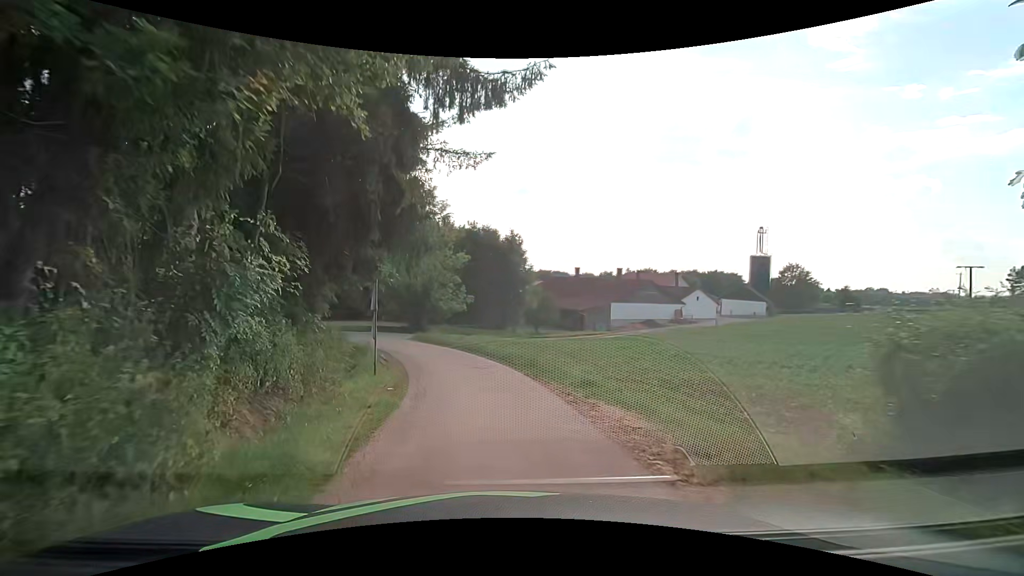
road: unclassified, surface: asphalt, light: Day
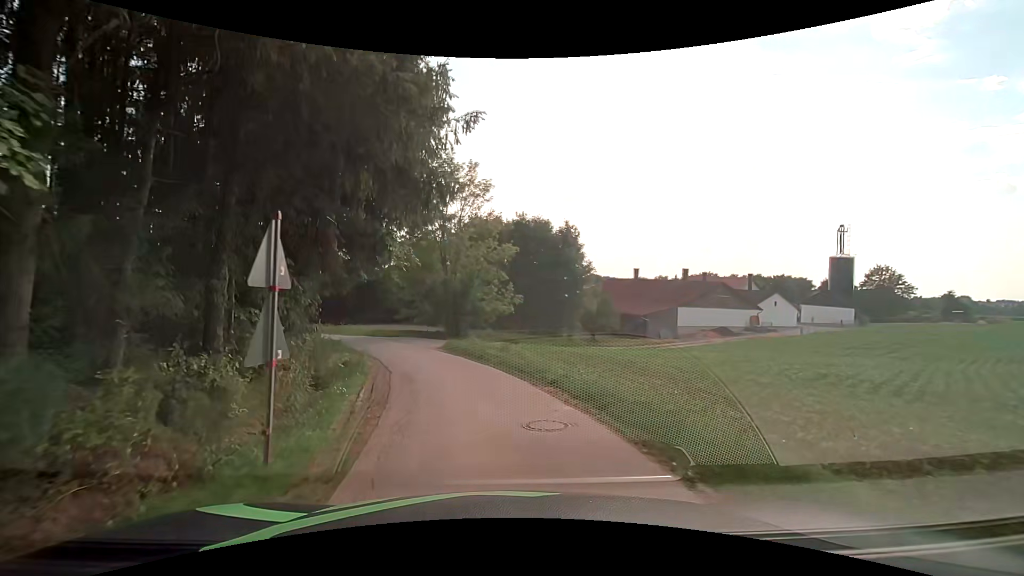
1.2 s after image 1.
(-0.3, +8.7) m; -6°
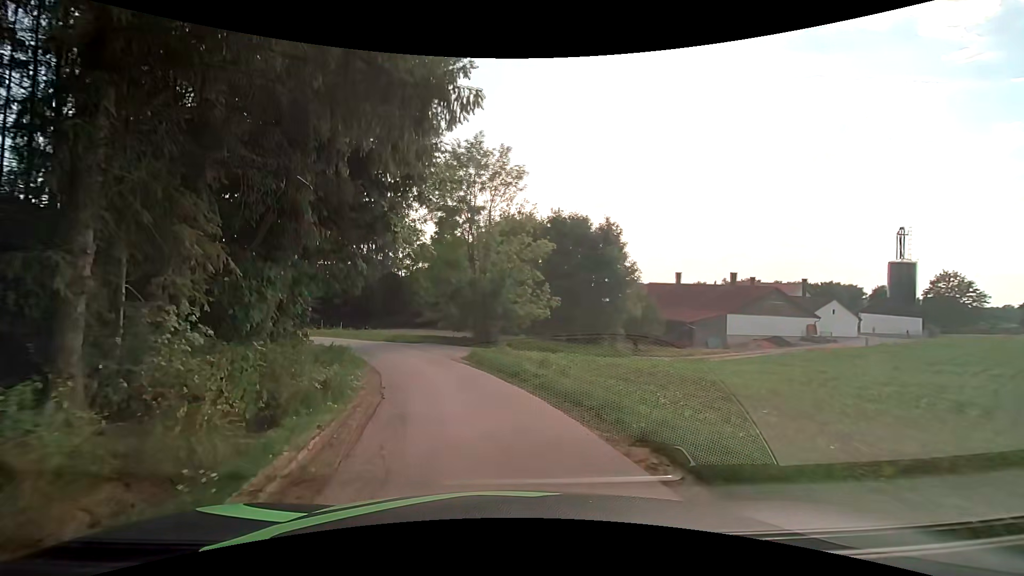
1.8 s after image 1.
(-0.1, +4.8) m; -4°
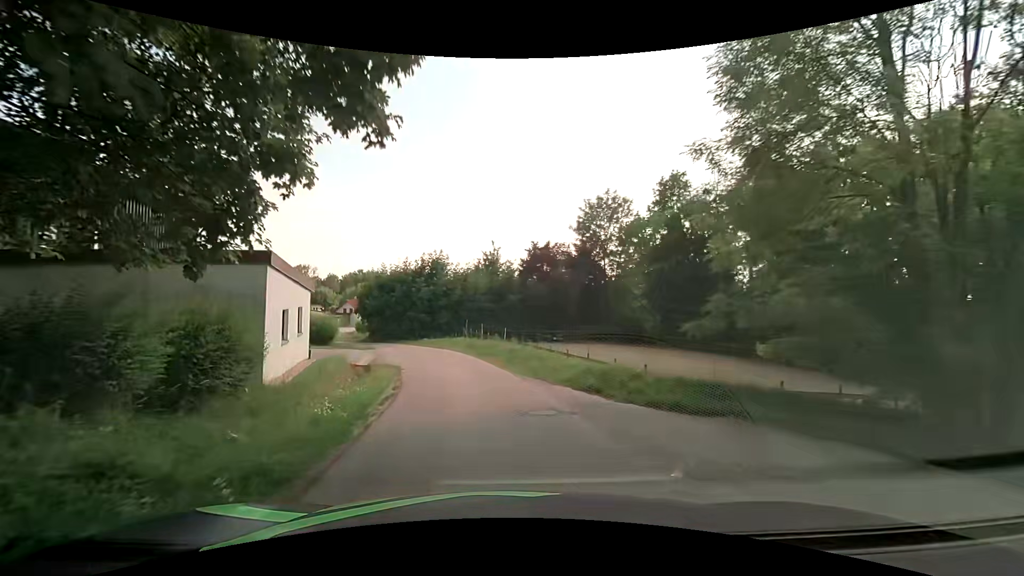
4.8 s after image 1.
(-4.6, +24.3) m; -22°
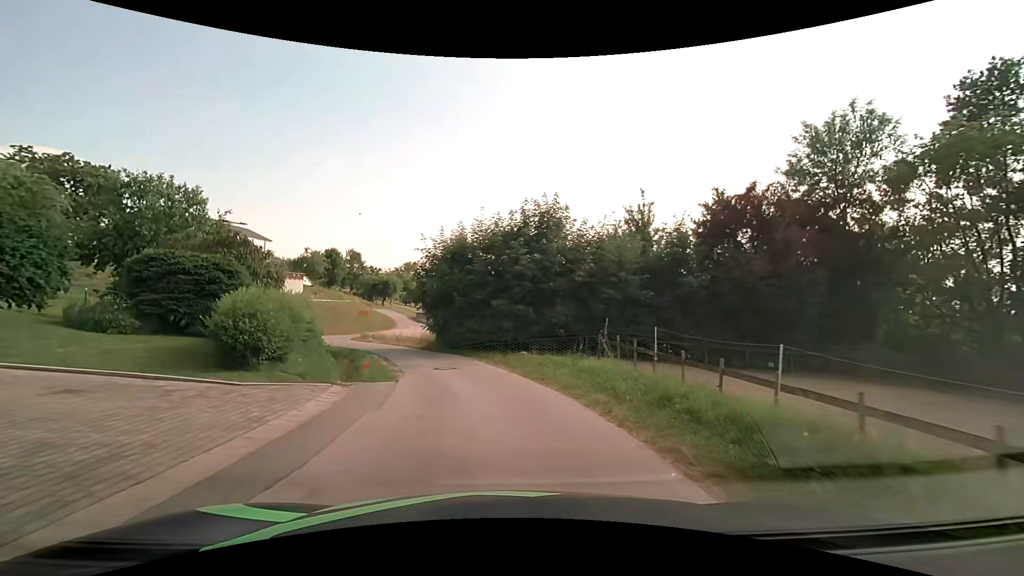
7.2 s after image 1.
(-2.4, +20.0) m; -12°
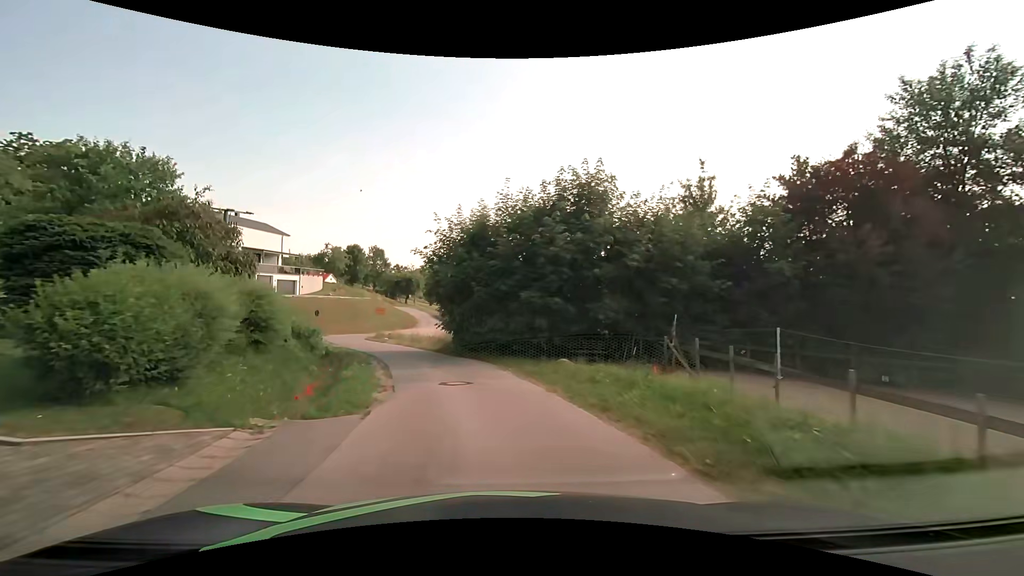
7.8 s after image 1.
(-0.1, +4.9) m; -3°
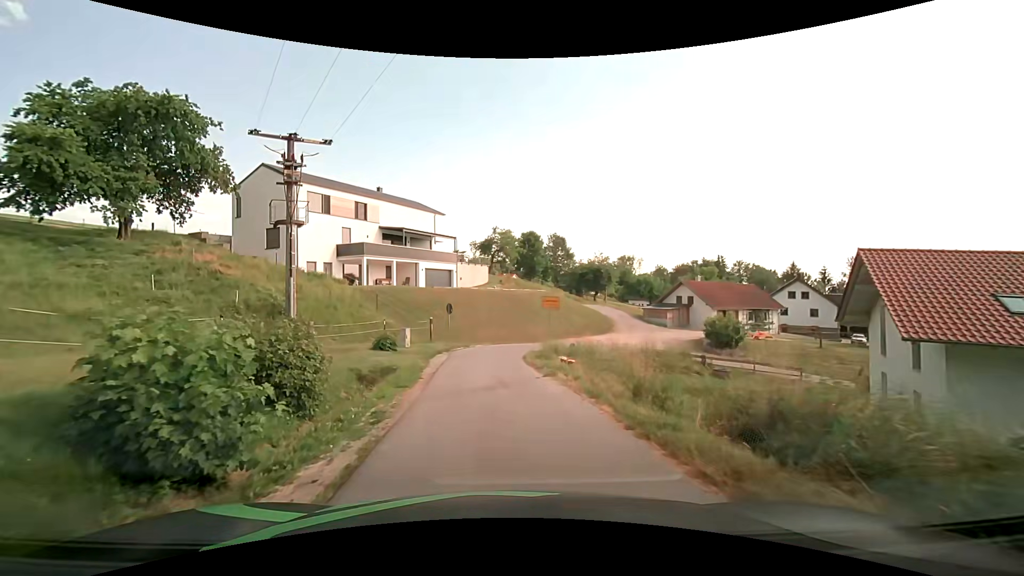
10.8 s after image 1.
(-4.5, +23.4) m; -21°
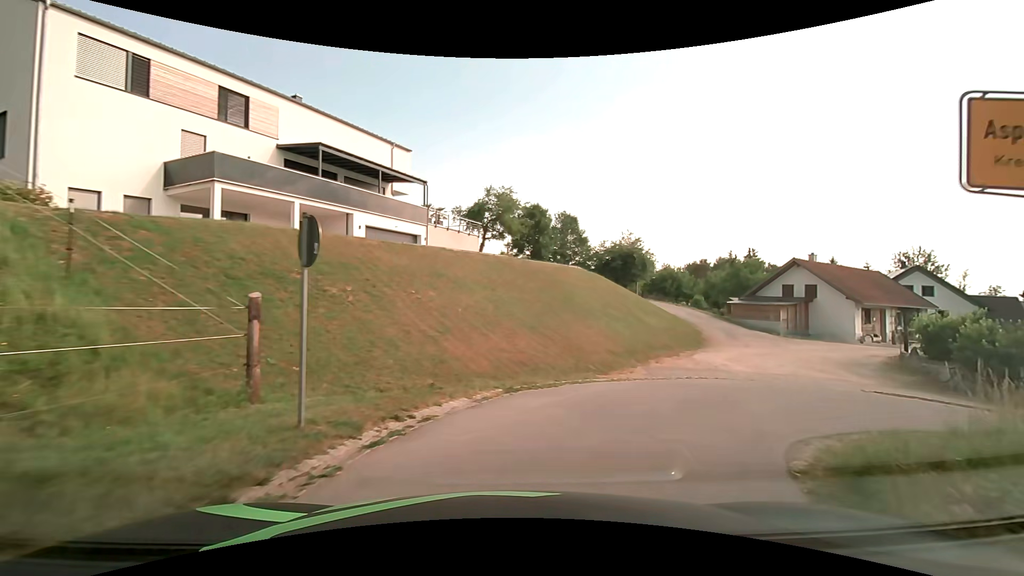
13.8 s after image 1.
(-1.3, +22.6) m; +2°
